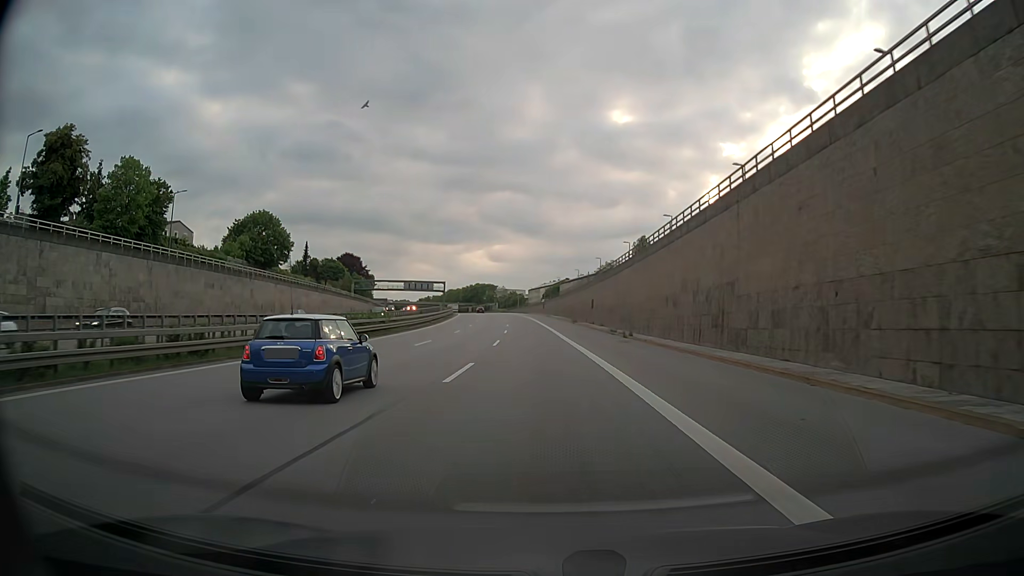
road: motorway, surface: asphalt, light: Day
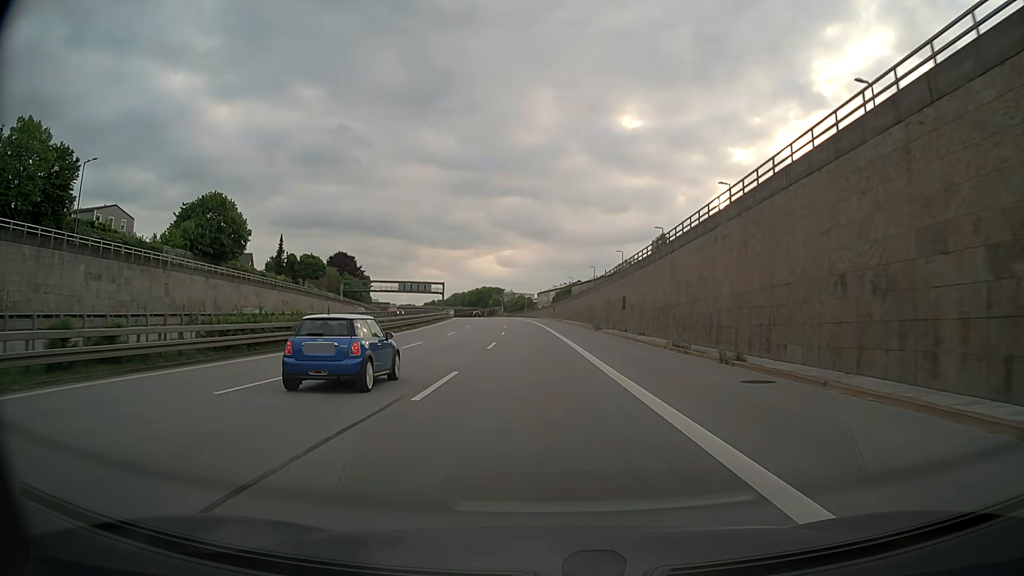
(-0.7, +21.3) m; -2°
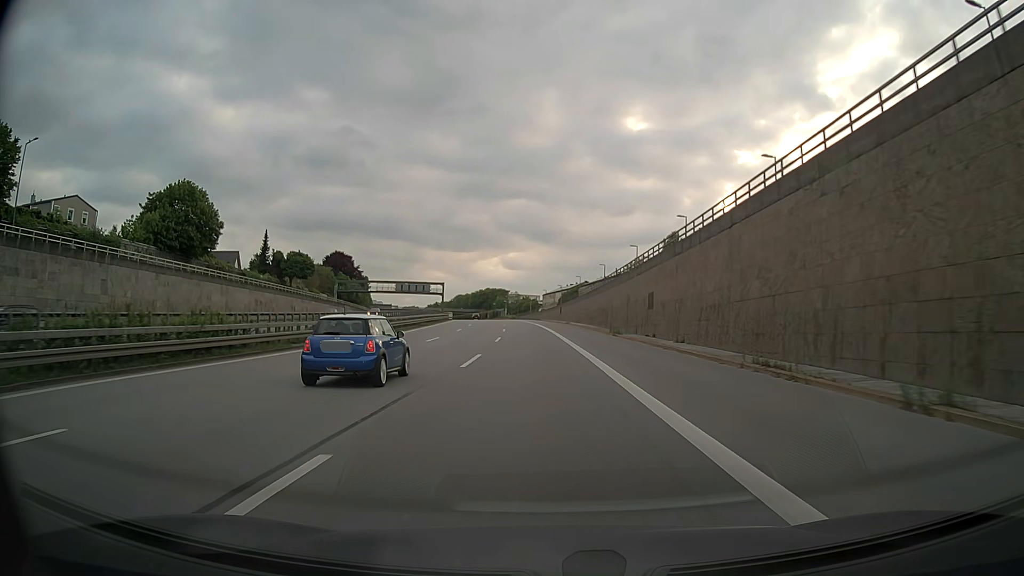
(0.0, +10.6) m; 0°
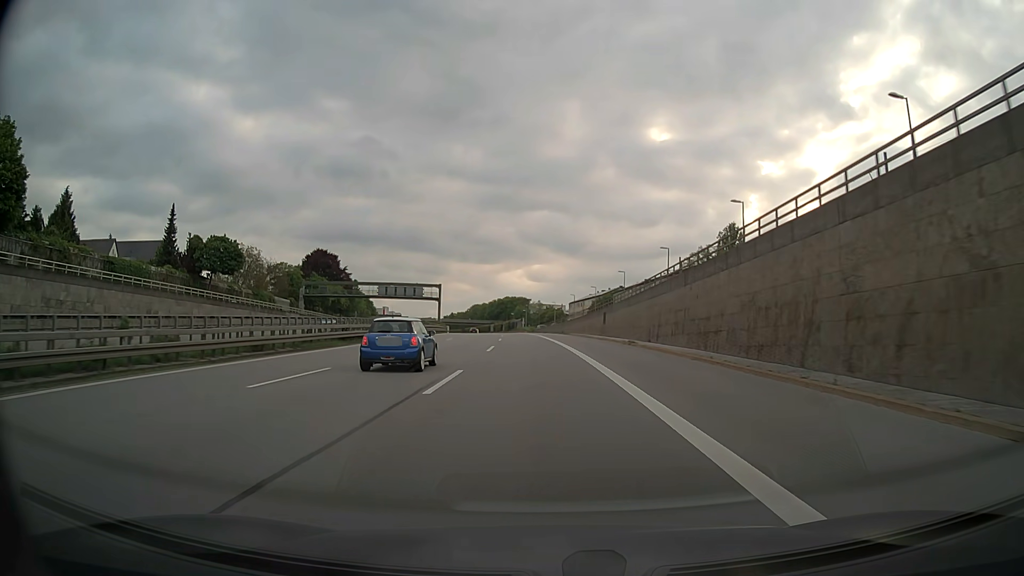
(-0.7, +42.4) m; -2°
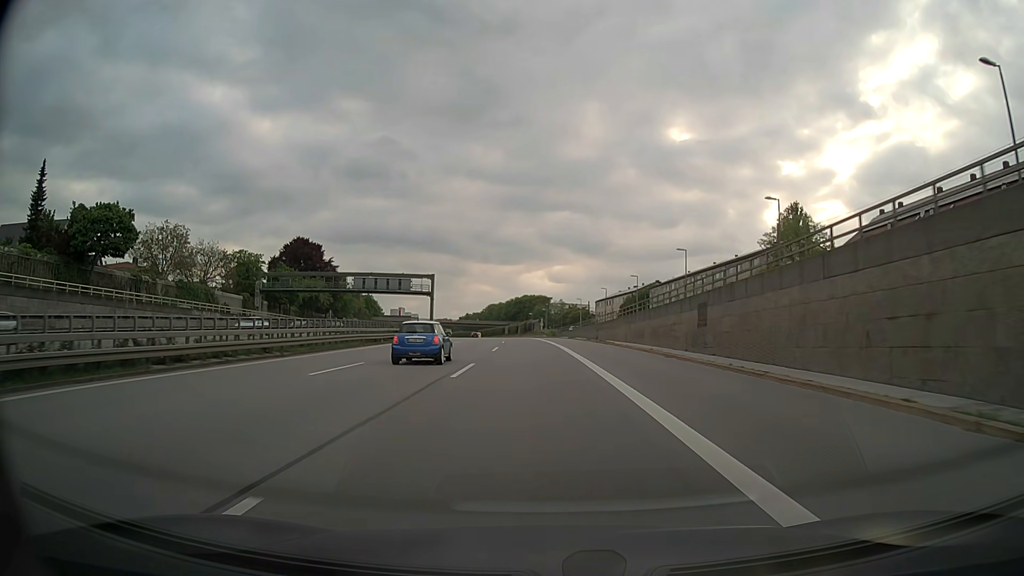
(-0.4, +31.7) m; -2°
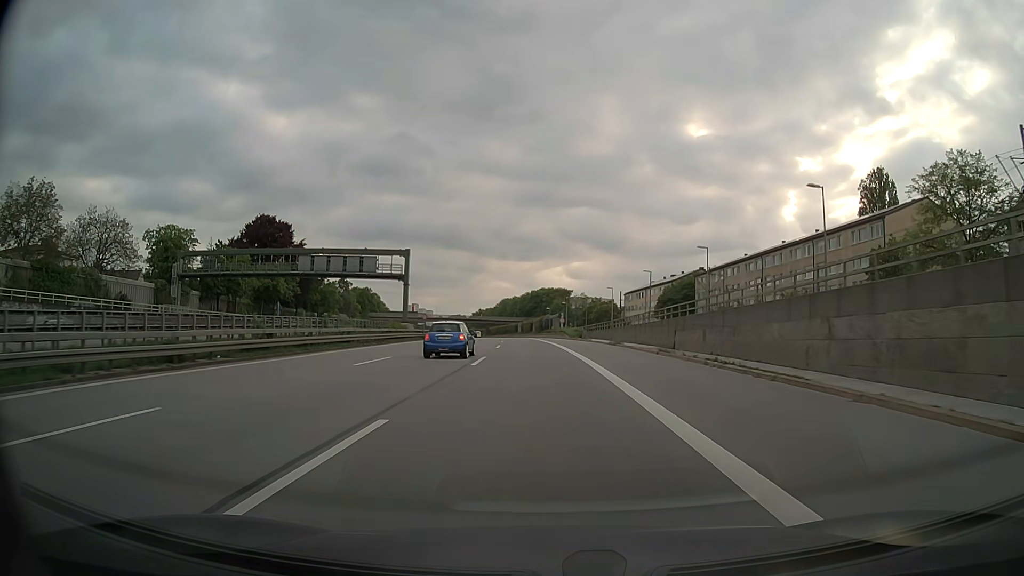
(-0.5, +31.9) m; -2°
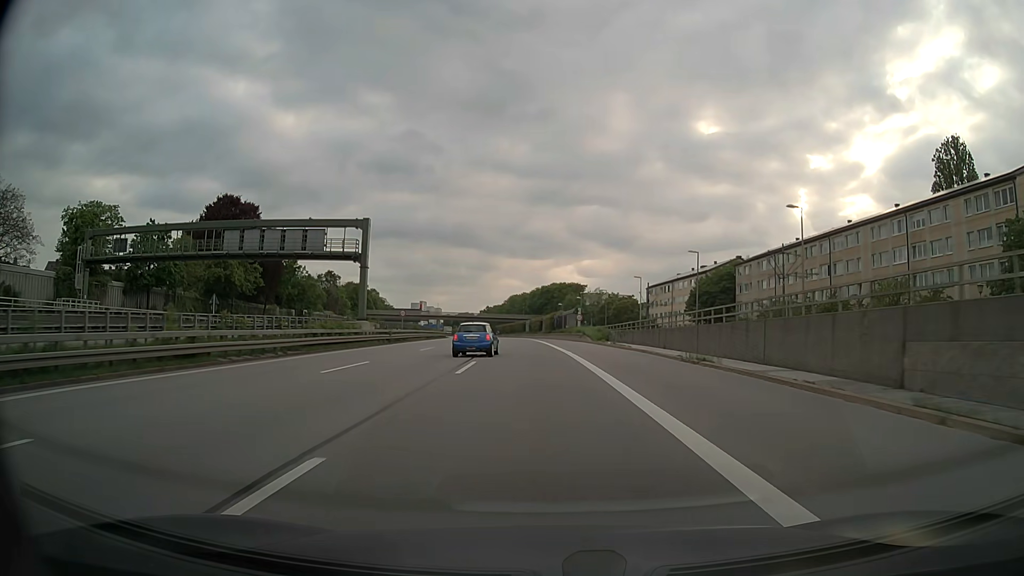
(-0.1, +21.4) m; -1°
(0, +10) (0, +20) (0, +30) (-1, +40) (-1, +50) (-2, +60) (-2, +70) (-3, +80) (-4, +90) (-5, +100) m
